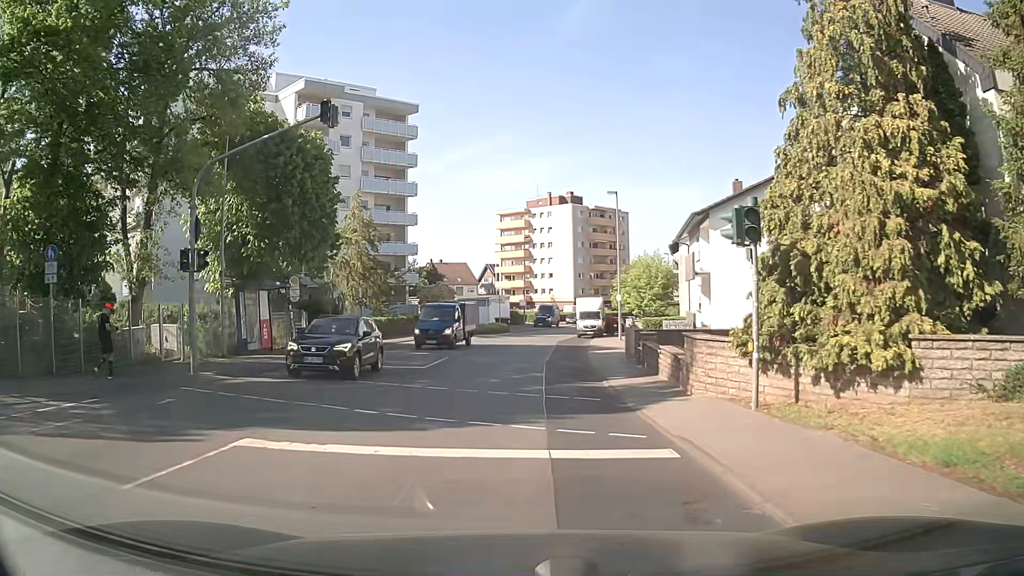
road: secondary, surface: asphalt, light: Day
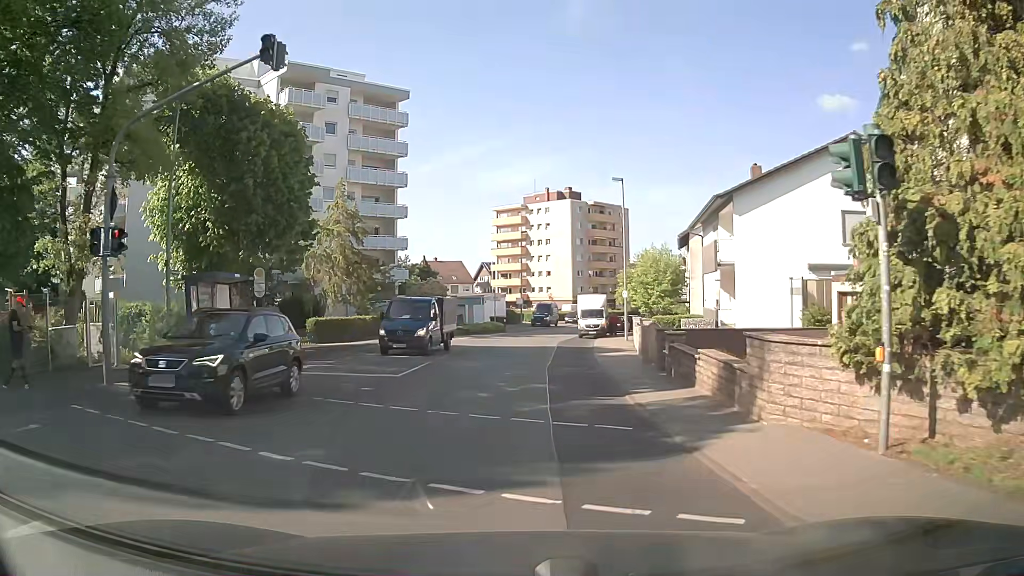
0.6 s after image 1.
(0.0, +4.3) m; +1°
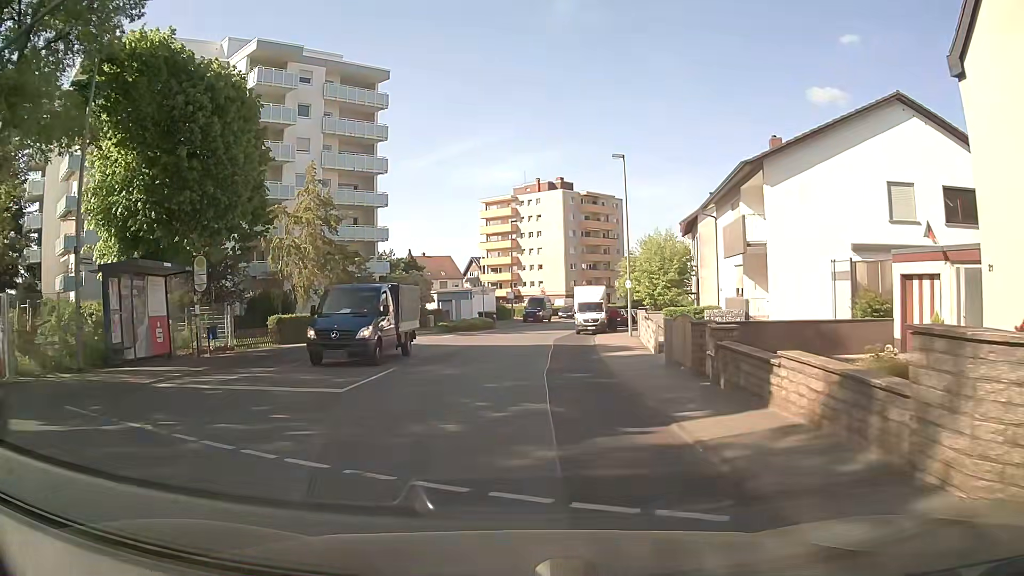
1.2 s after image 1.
(0.0, +4.9) m; 0°
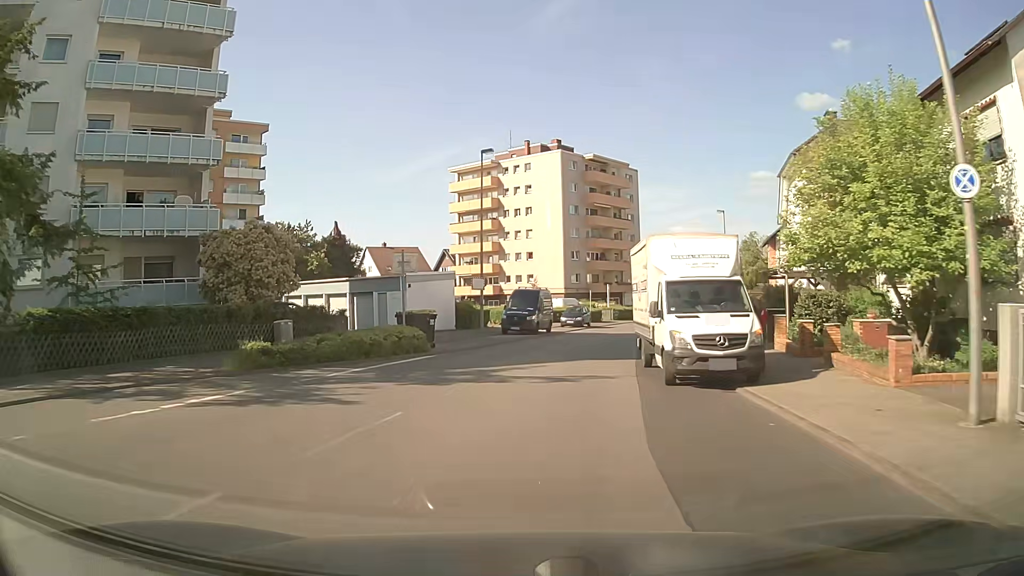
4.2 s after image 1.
(+0.9, +31.3) m; +1°
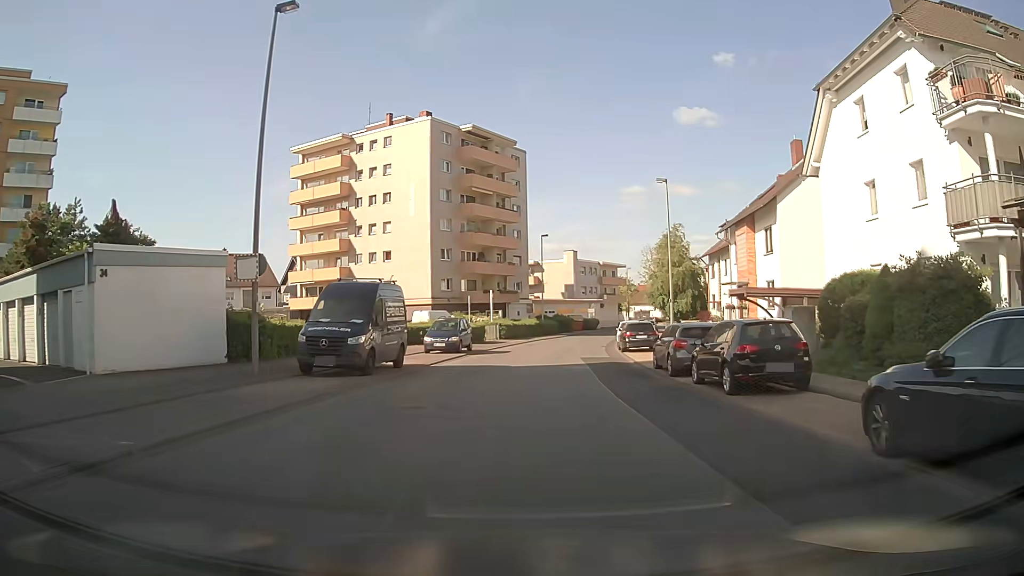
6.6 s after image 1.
(+1.2, +19.5) m; +11°
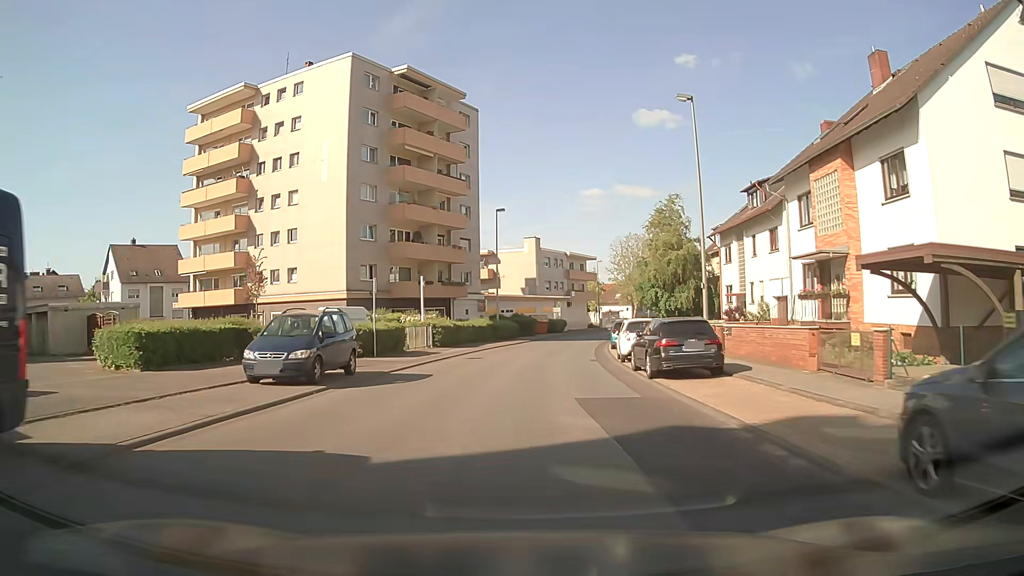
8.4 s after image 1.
(+0.8, +16.9) m; +3°
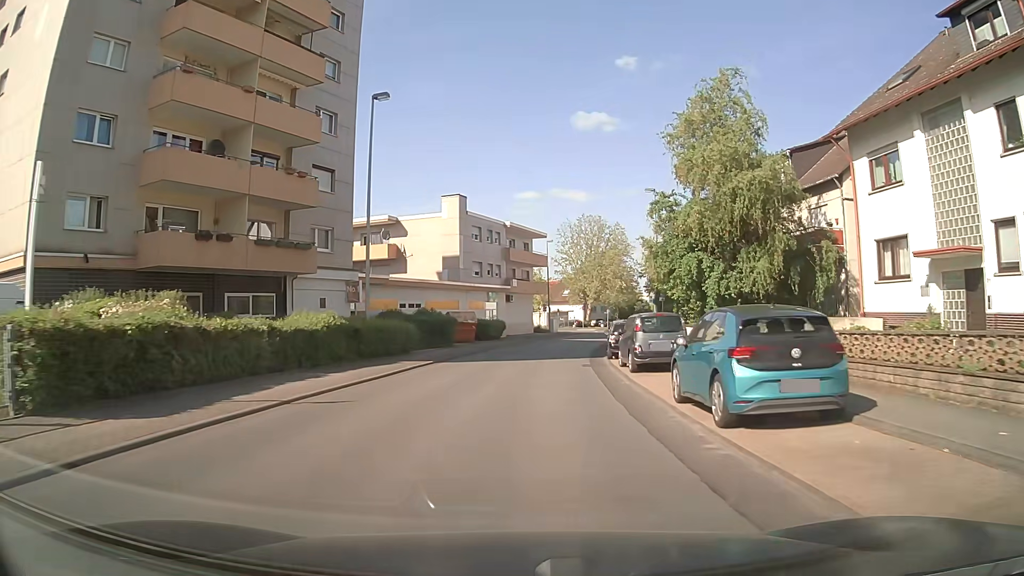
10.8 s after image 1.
(+1.7, +27.9) m; +6°
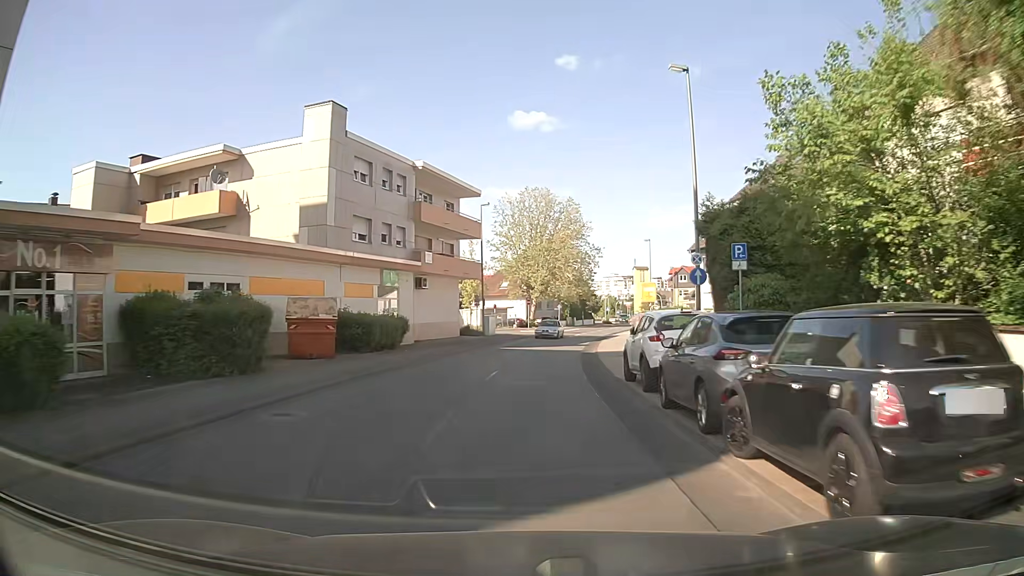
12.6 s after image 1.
(+1.1, +22.6) m; +6°
(0, +10) (+1, +20) (+2, +30) (+3, +40) (+5, +50) (+7, +59) (+9, +69) (+12, +79) (+15, +88) (+18, +98) m
